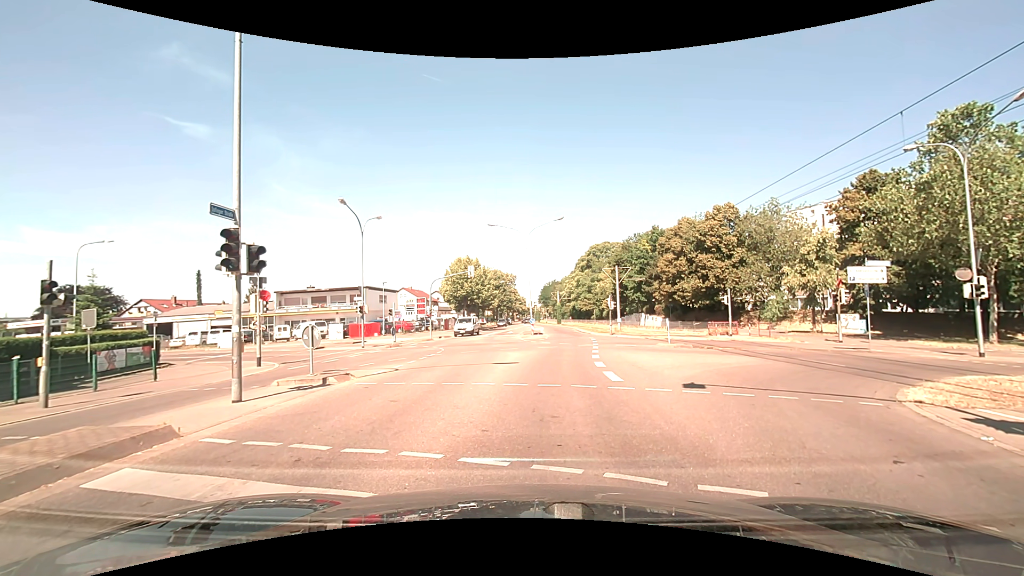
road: tertiary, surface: asphalt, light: Day
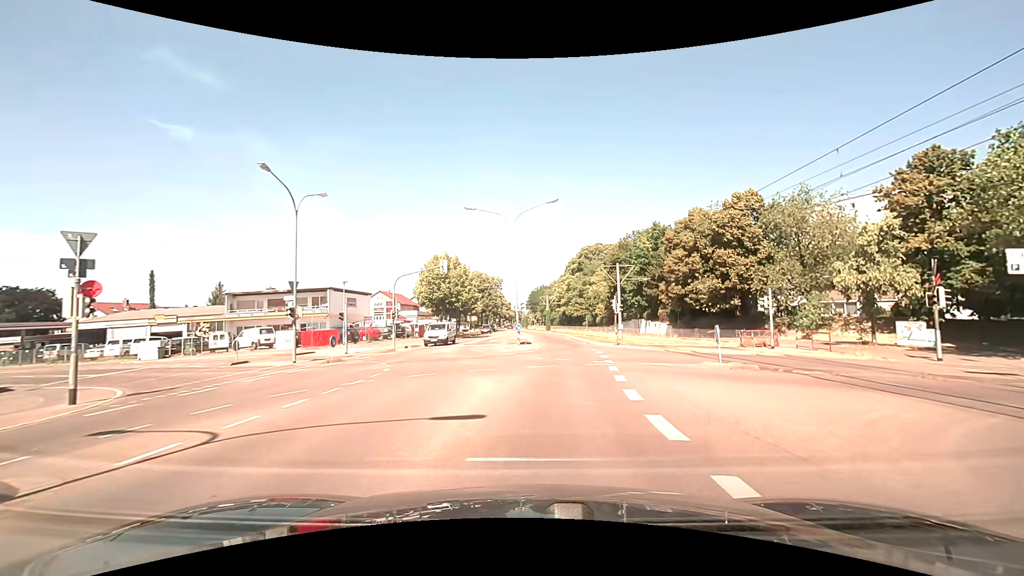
(+0.4, +8.9) m; +3°
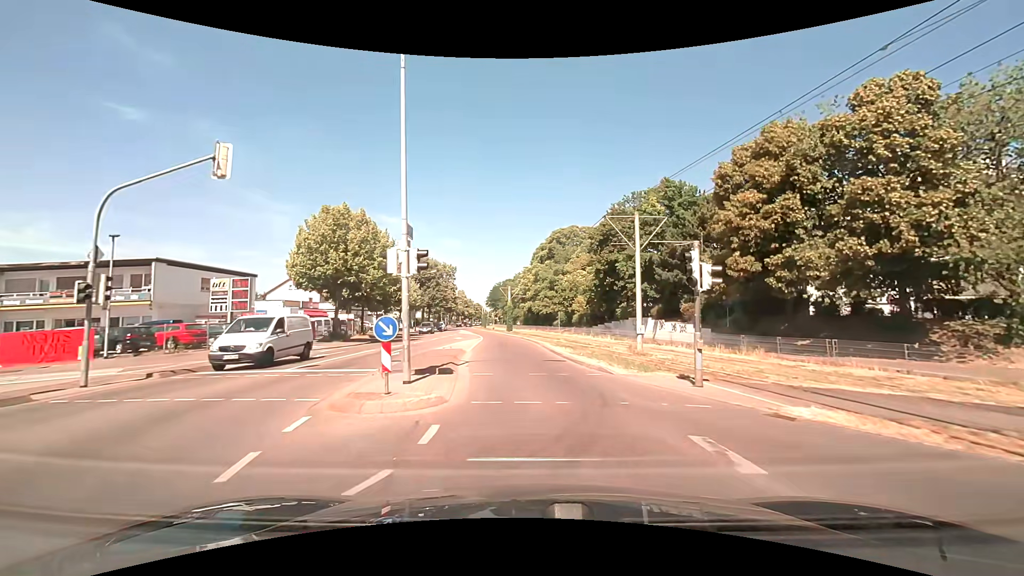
(+1.2, +23.1) m; +4°
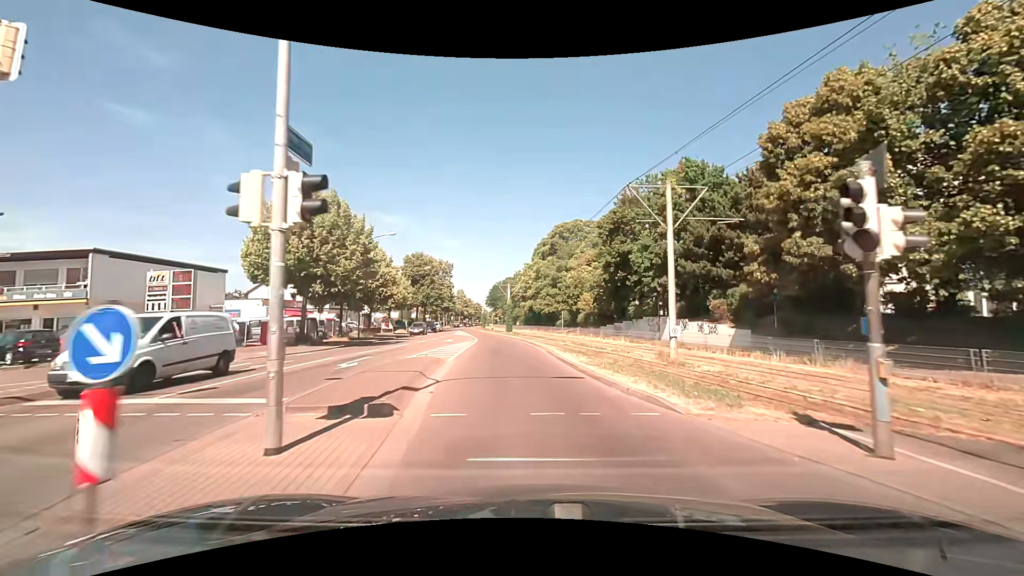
(0.0, +5.8) m; 0°
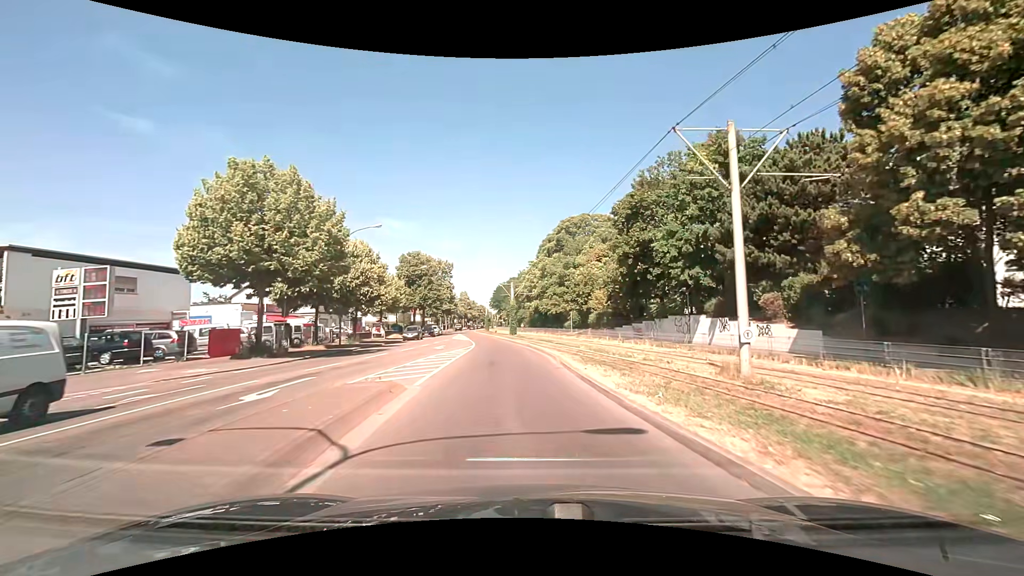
(0.0, +6.1) m; -1°
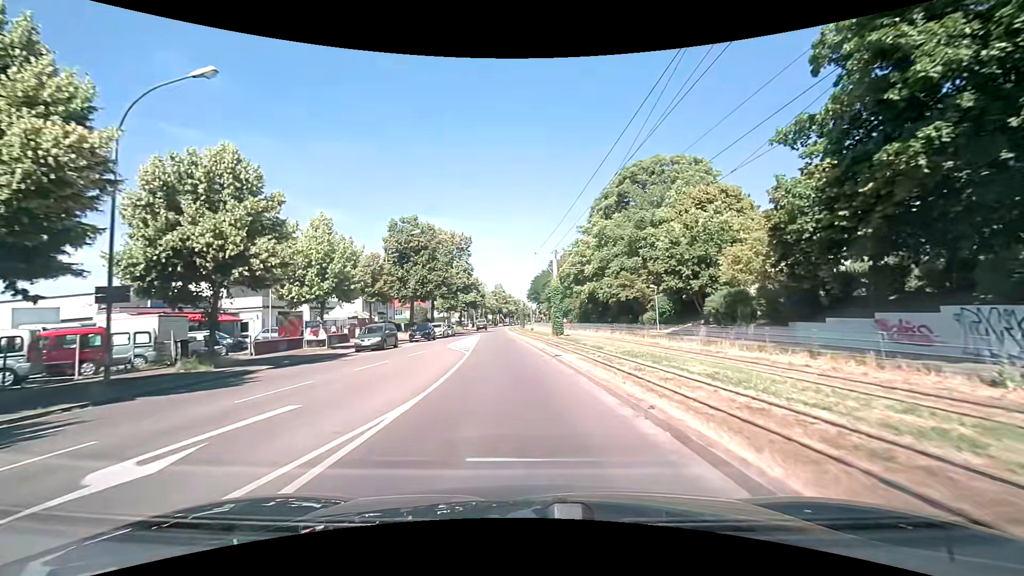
(-1.0, +26.4) m; -5°
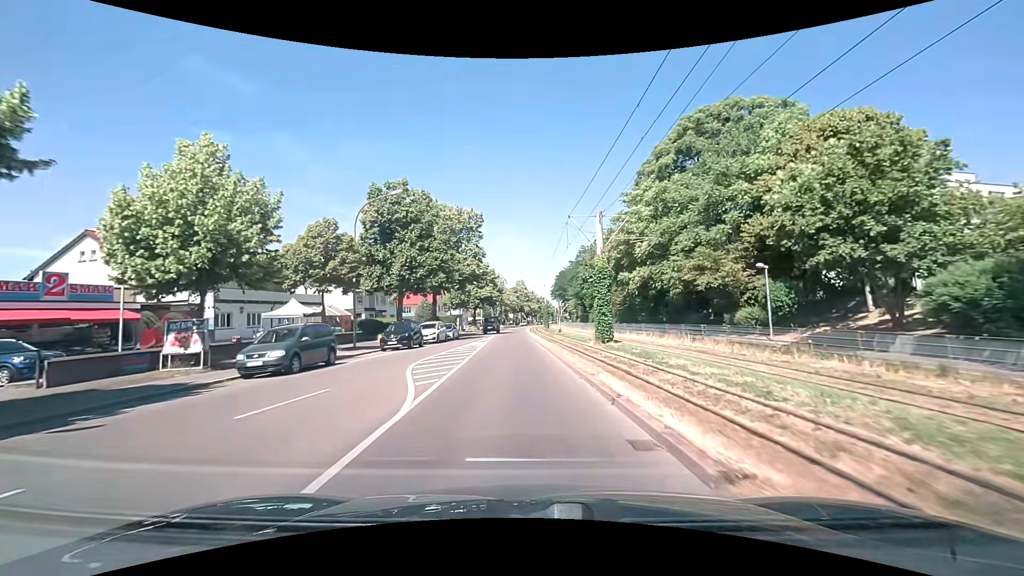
(-0.3, +14.3) m; -3°
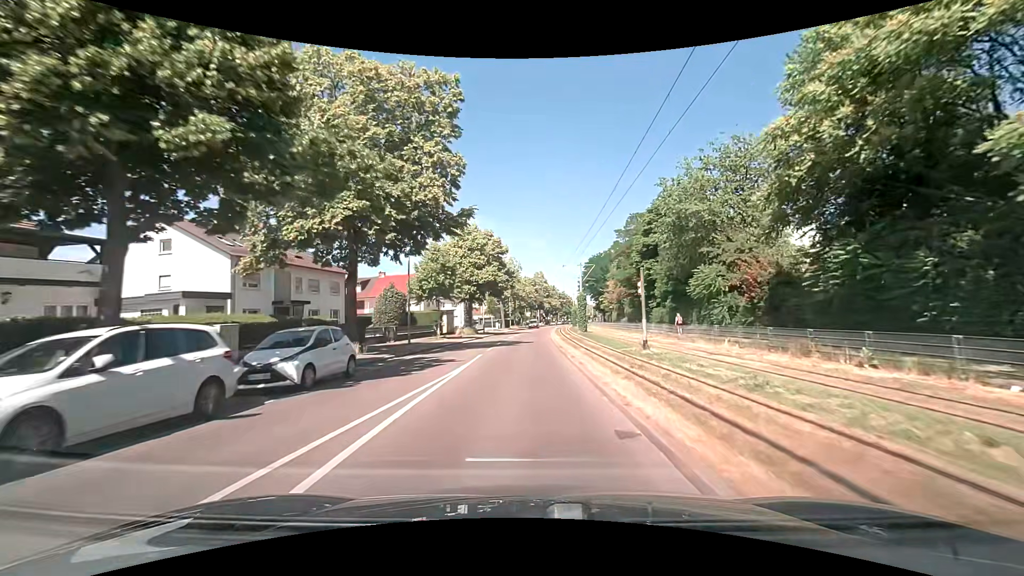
(-0.7, +30.5) m; -2°
(0, +10) (0, +20) (0, +30) (0, +40) (+1, +50) (+1, +60) (+2, +70) (+2, +80) (+3, +90) (+4, +100) m
